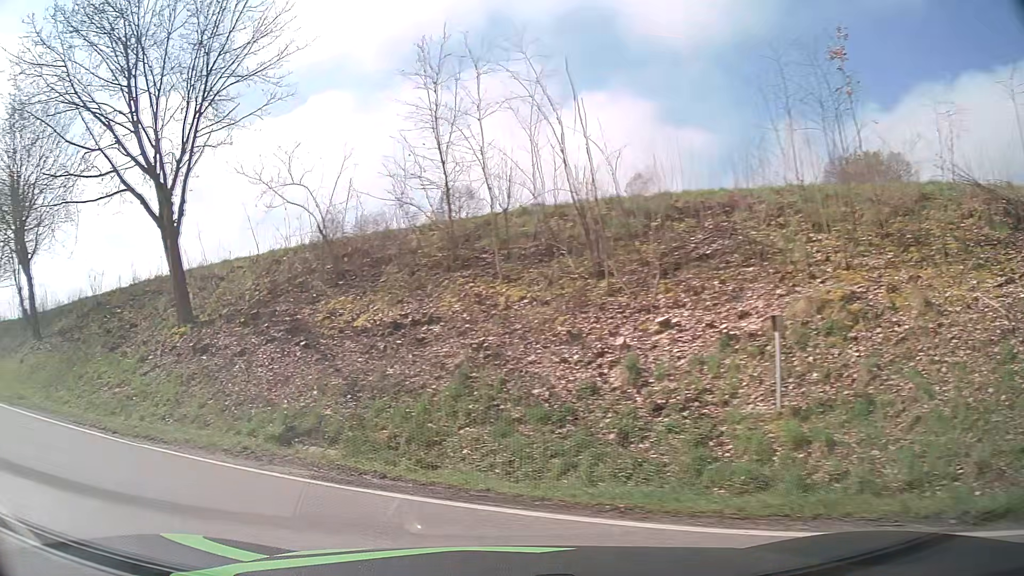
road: tertiary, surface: asphalt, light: Day
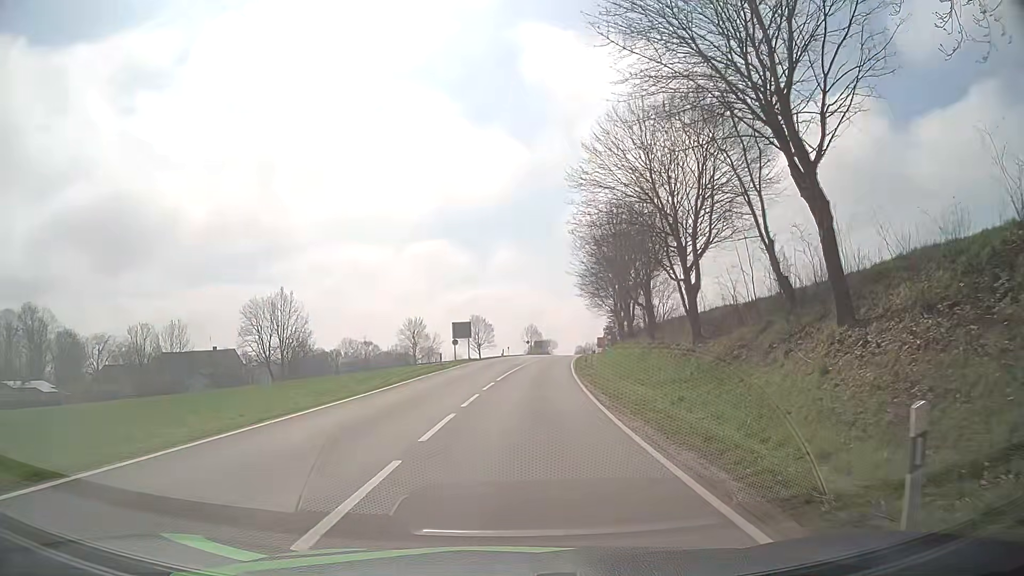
(-13.7, +13.5) m; -60°
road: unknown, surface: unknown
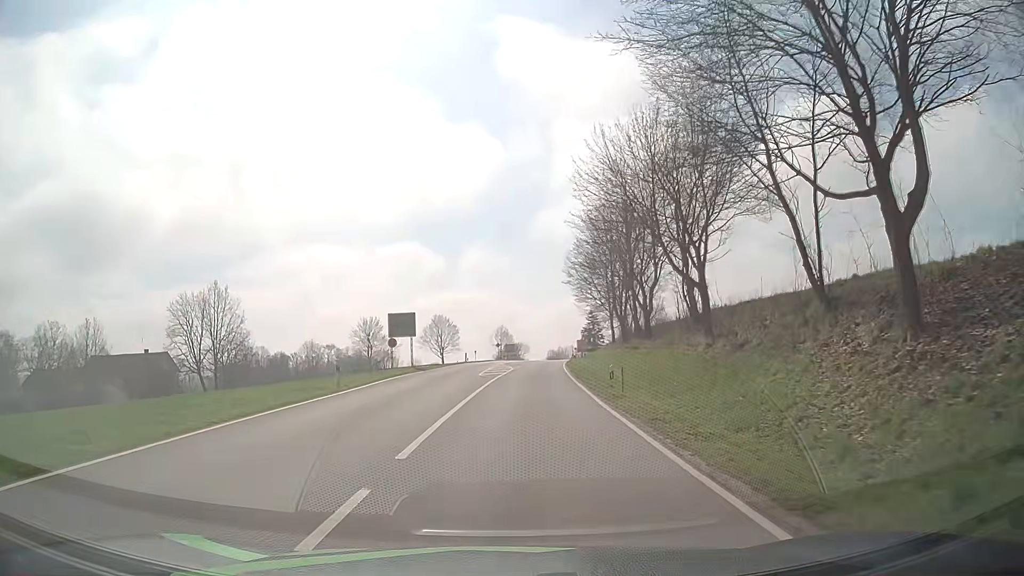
(+0.5, +20.6) m; +3°
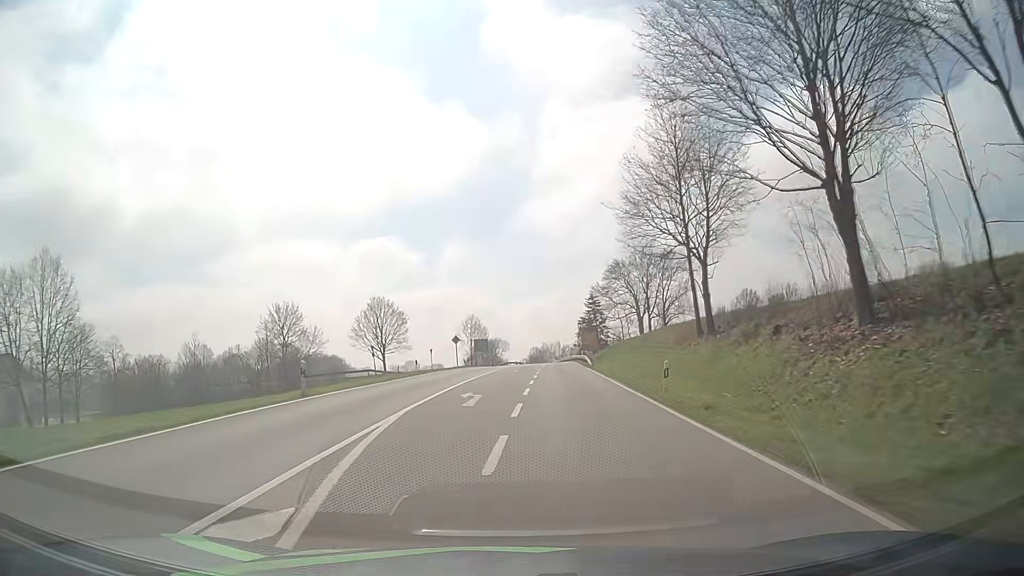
(+1.0, +47.4) m; +1°
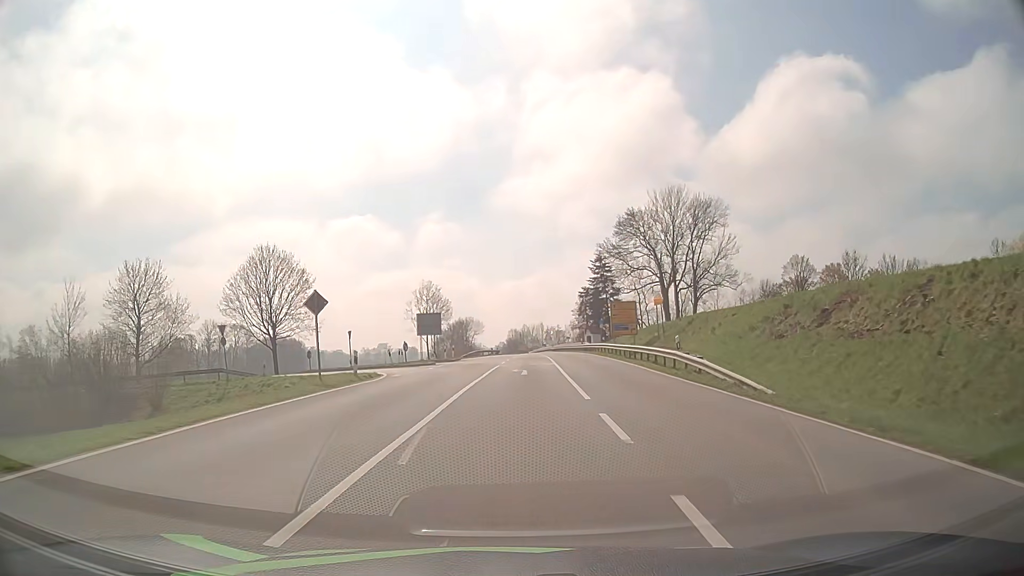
(+0.8, +40.5) m; +2°
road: secondary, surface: asphalt
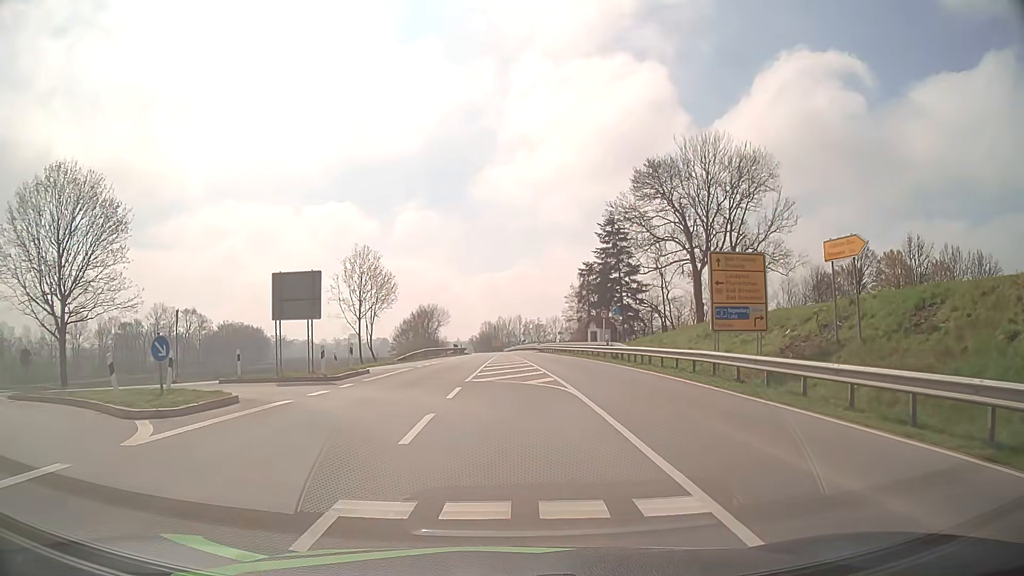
(+0.6, +28.6) m; +2°
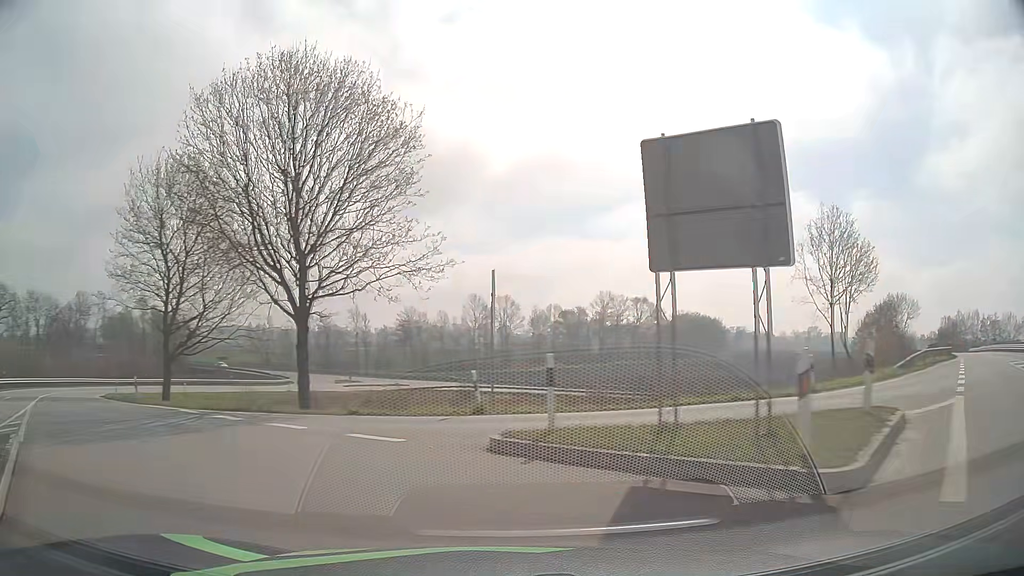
(-3.6, +16.3) m; -39°
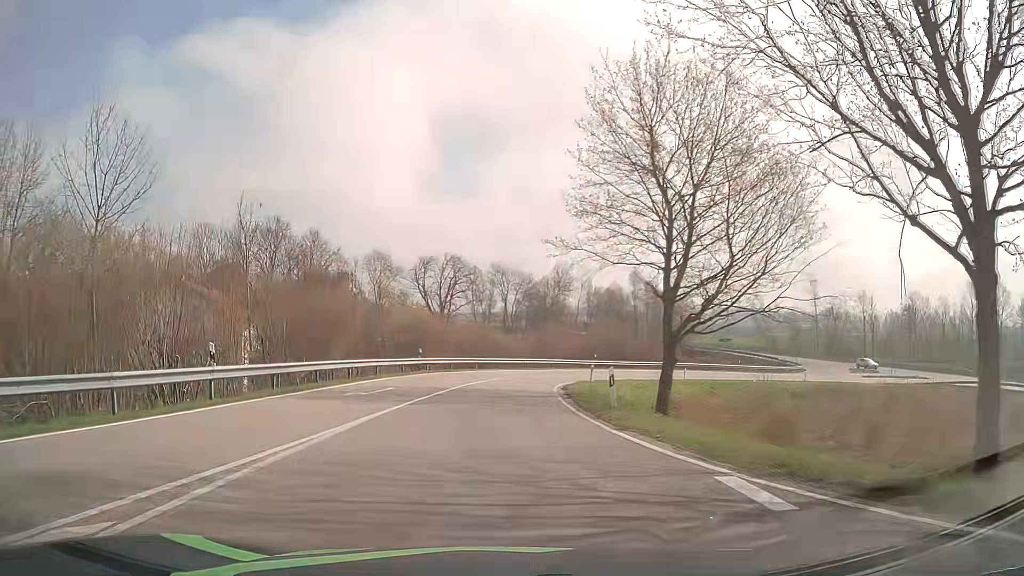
(-5.5, +11.7) m; -43°
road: primary_link
(0, +10) (0, +20) (0, +30) (+2, +40) (+5, +49) (+11, +58) (+18, +65) (+26, +70) (+36, +73) (+46, +73) m
